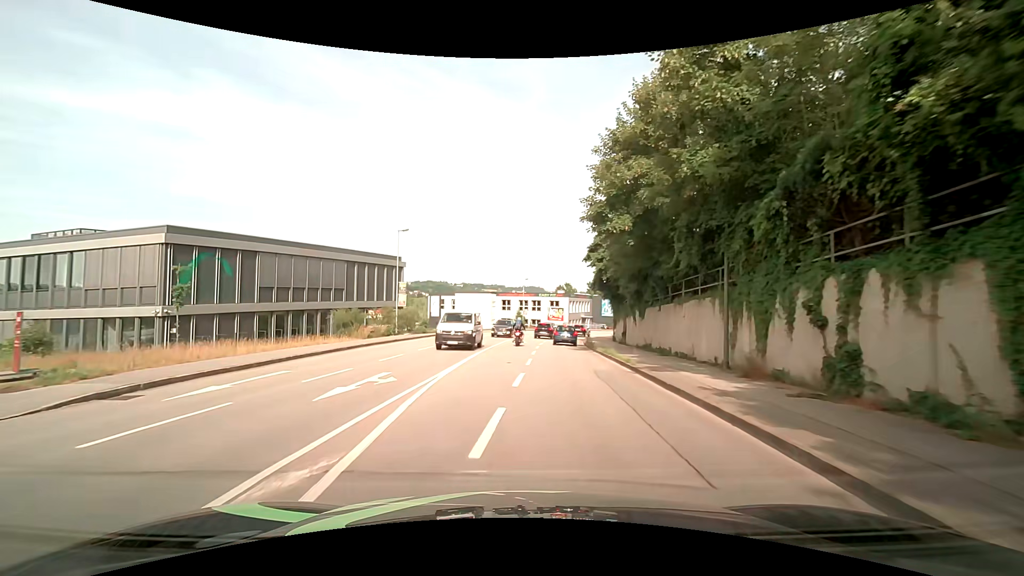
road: tertiary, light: Day
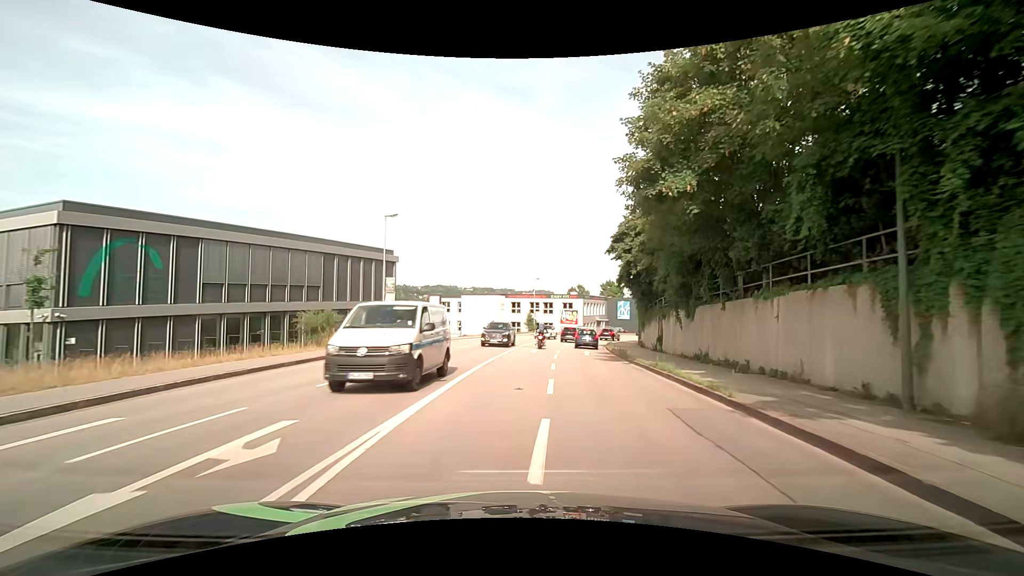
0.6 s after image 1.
(-0.1, +6.6) m; -1°
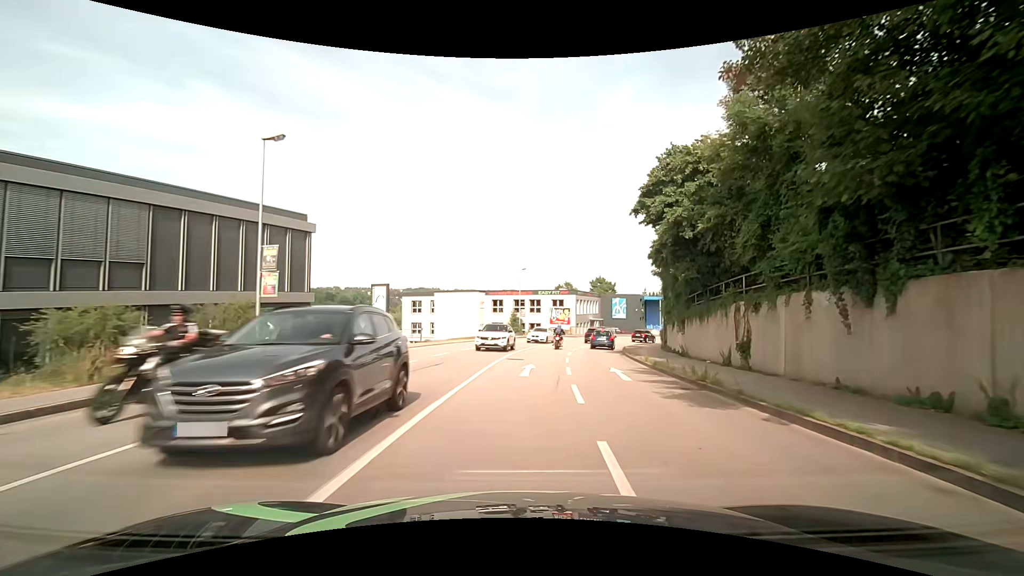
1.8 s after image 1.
(+0.1, +13.2) m; +2°
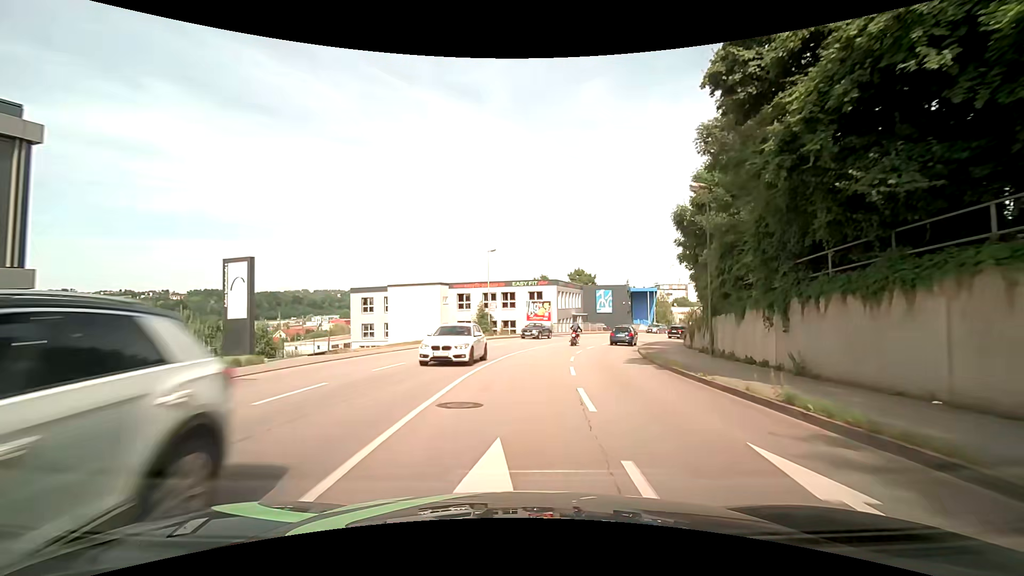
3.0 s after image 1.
(+0.4, +13.1) m; +3°
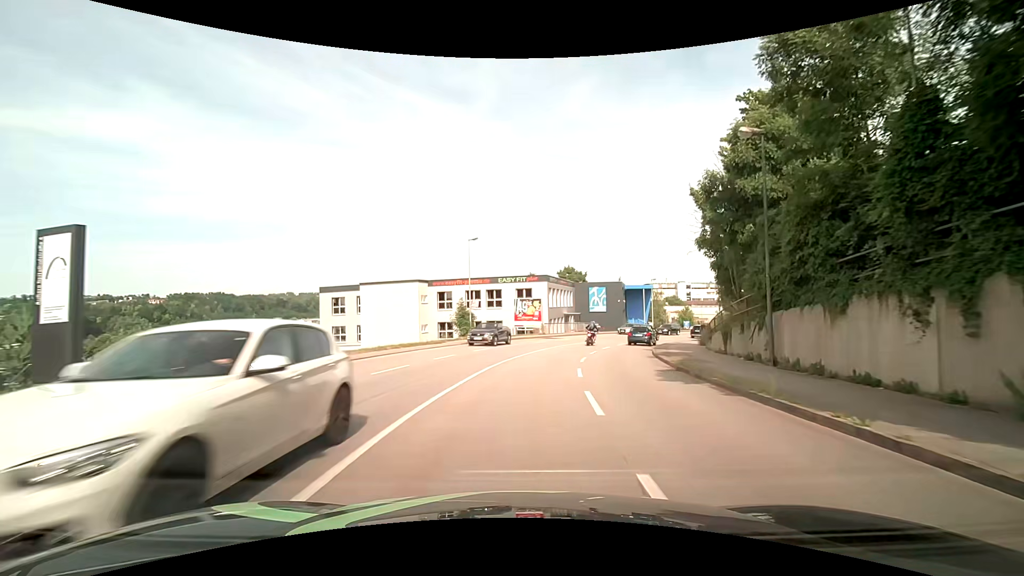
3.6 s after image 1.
(+0.1, +6.5) m; +2°
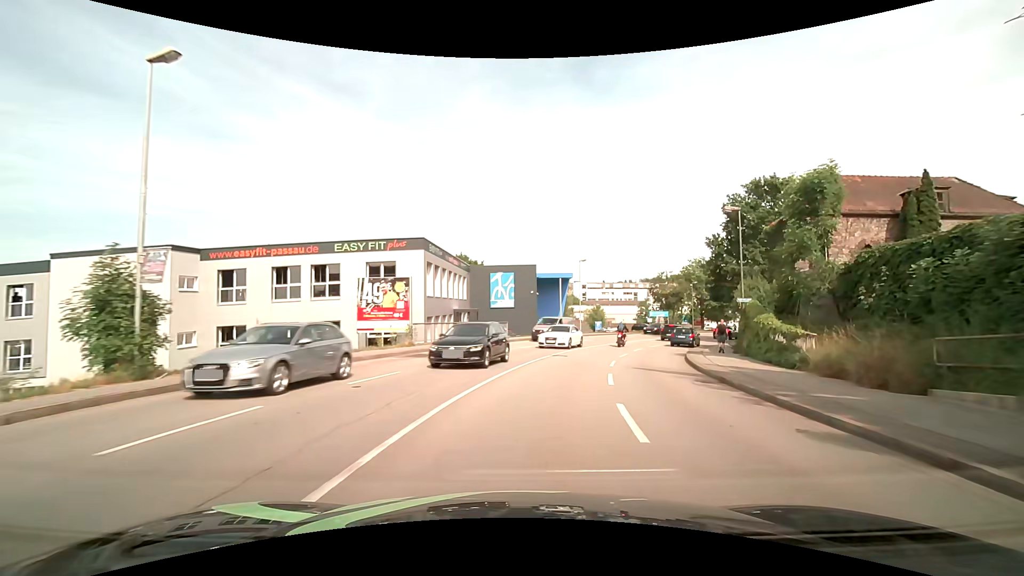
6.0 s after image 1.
(+2.0, +25.7) m; +13°
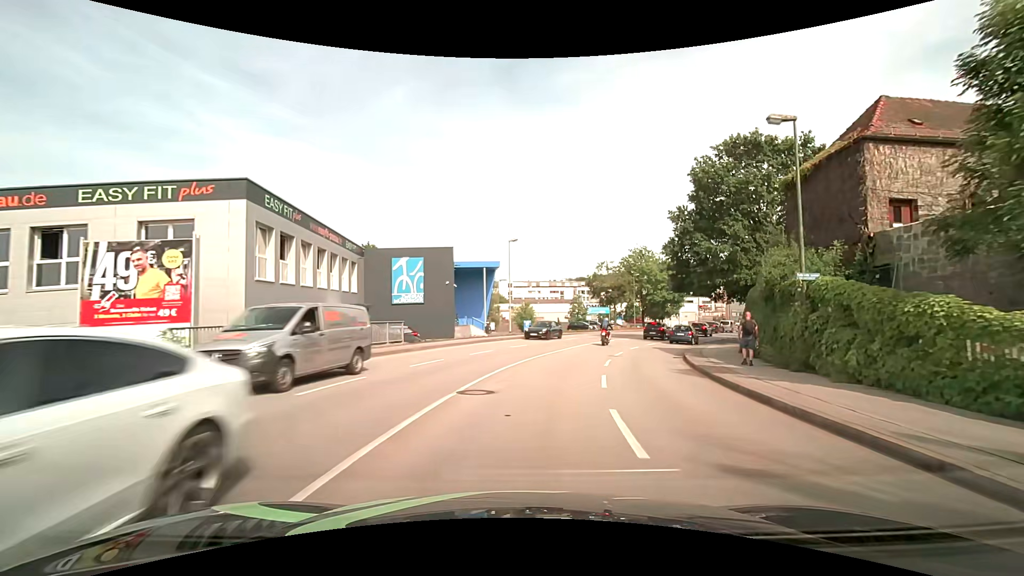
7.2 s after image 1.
(+0.9, +12.8) m; +8°
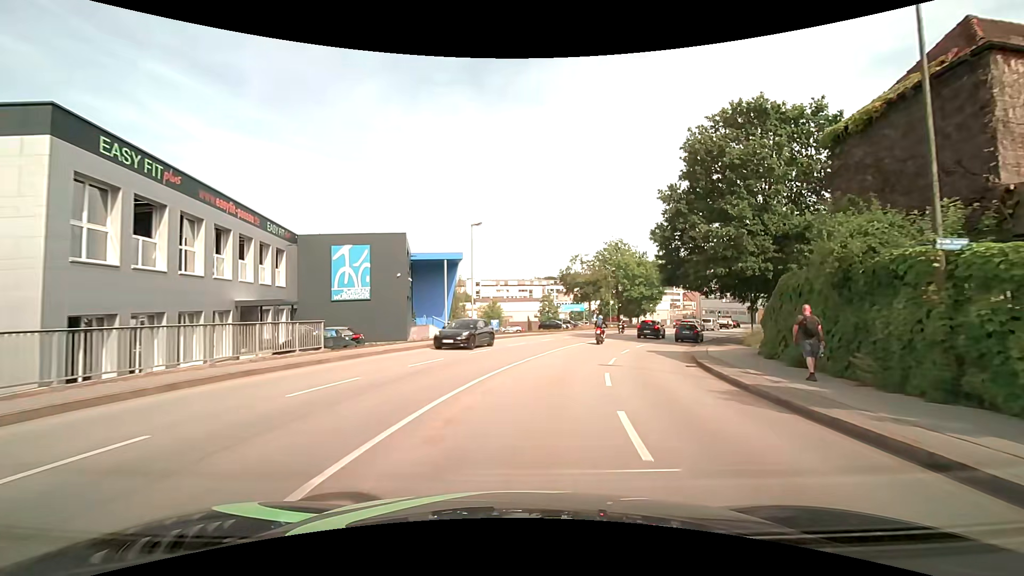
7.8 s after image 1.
(+0.2, +6.2) m; +4°
(+1, +10) (+2, +20) (+5, +29) (+8, +39) (+12, +48) (+17, +57) (+22, +65) (+28, +74) (+34, +82) (+39, +91) m
